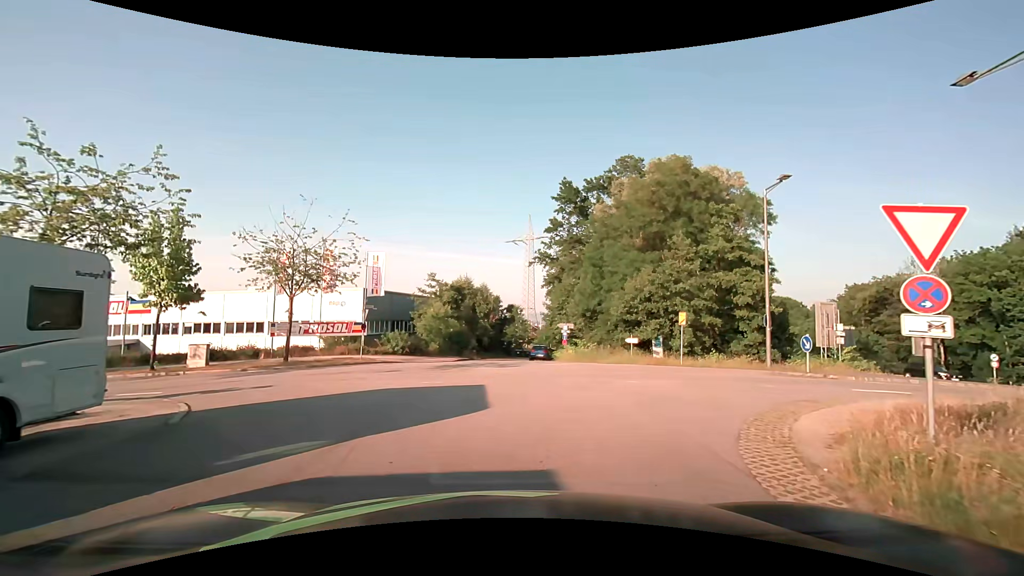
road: residential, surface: asphalt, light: Day
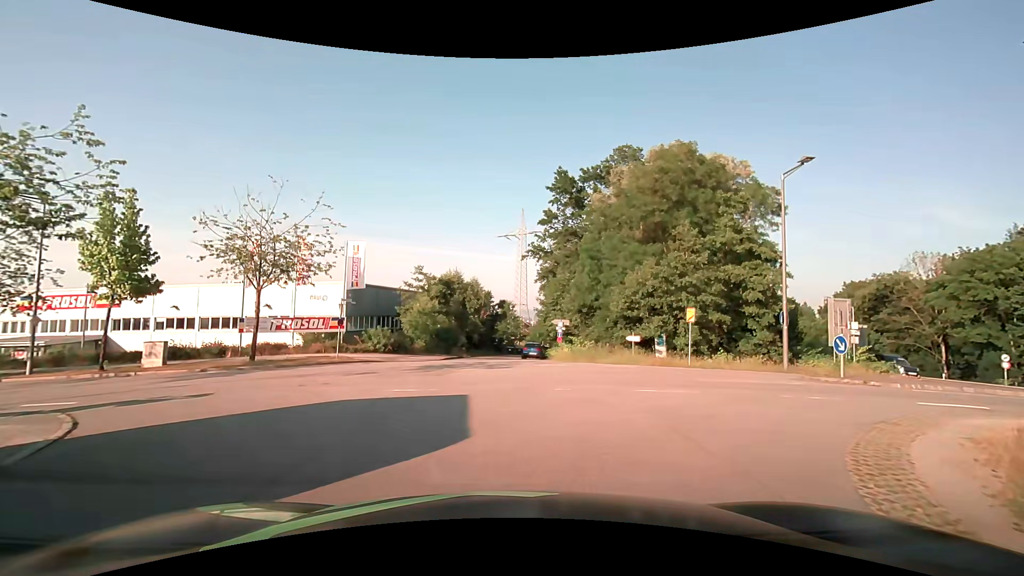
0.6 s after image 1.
(0.0, +2.4) m; +1°
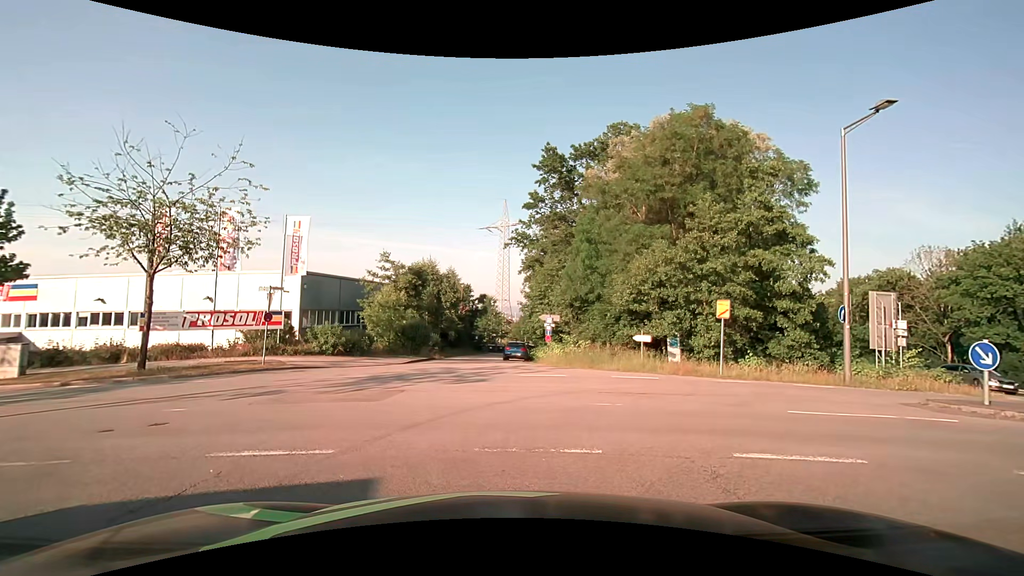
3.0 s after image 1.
(+0.1, +5.5) m; +2°
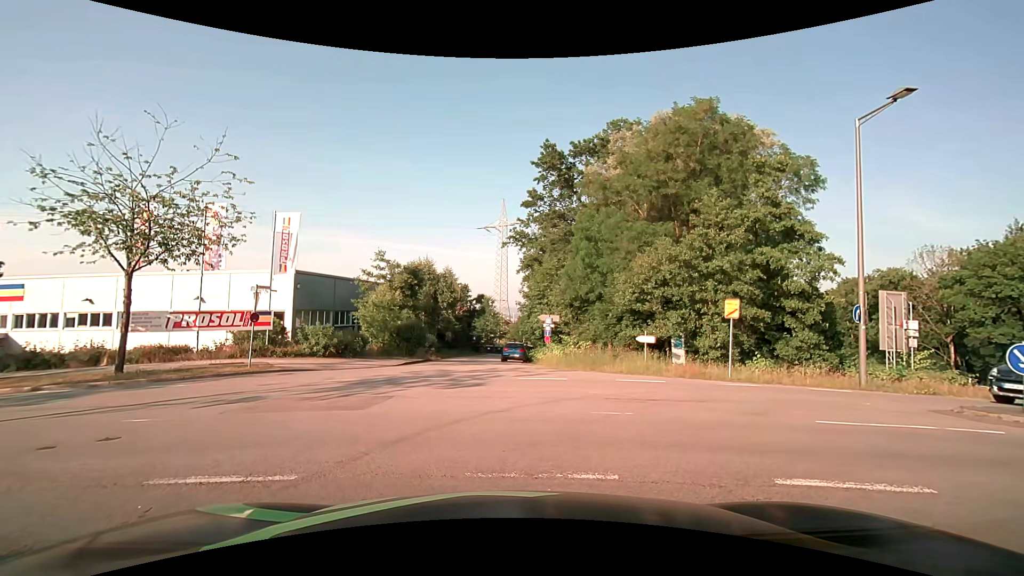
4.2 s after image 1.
(0.0, +0.9) m; 0°
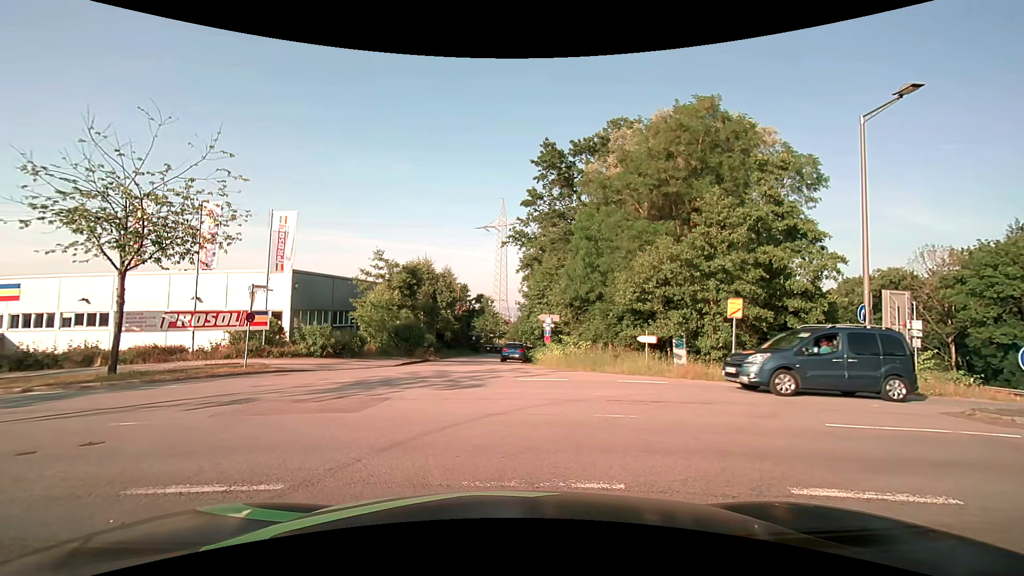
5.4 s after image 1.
(0.0, +0.3) m; 0°
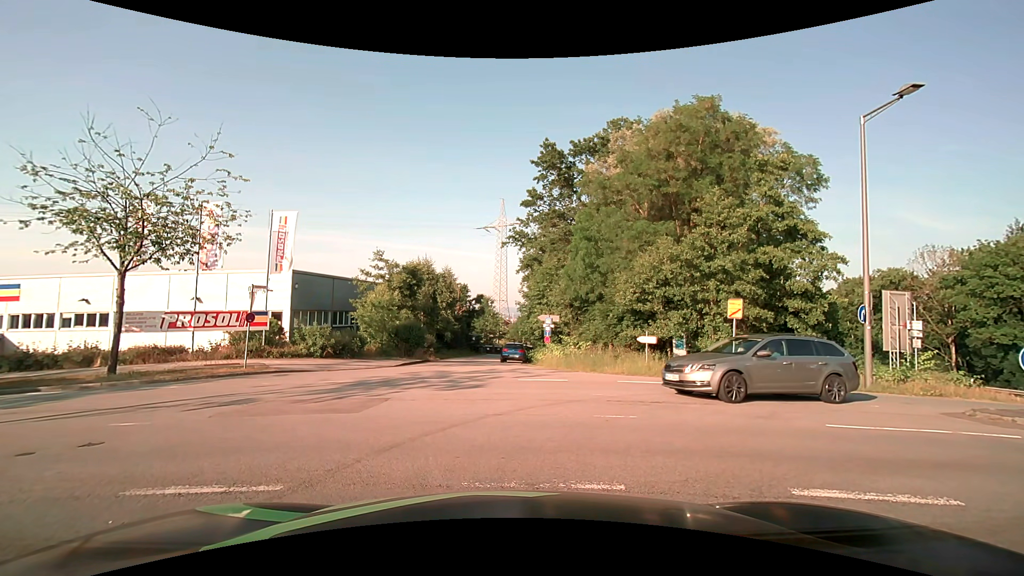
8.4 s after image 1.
(0.0, +0.1) m; 0°
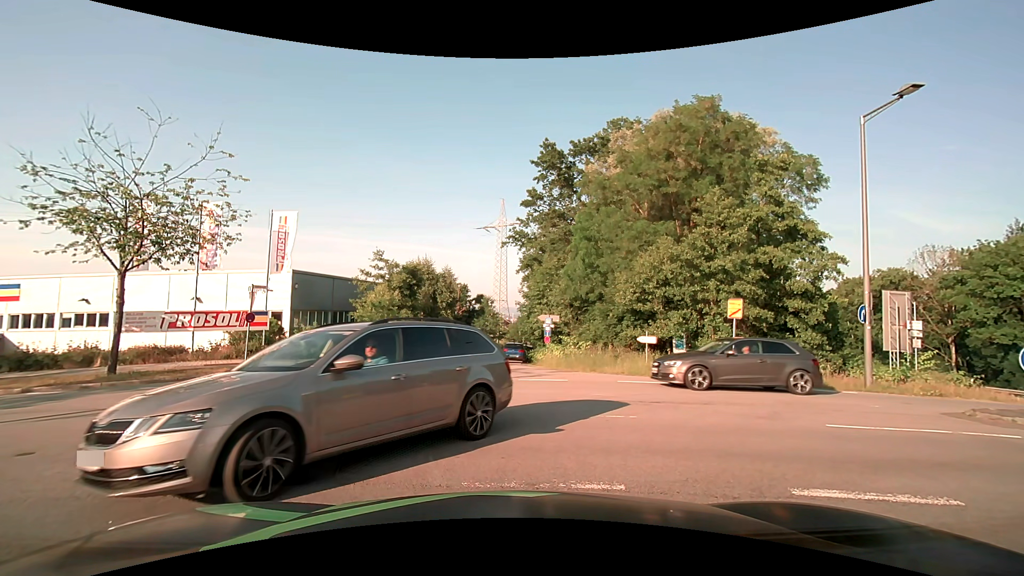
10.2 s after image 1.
(0.0, 0.0) m; 0°
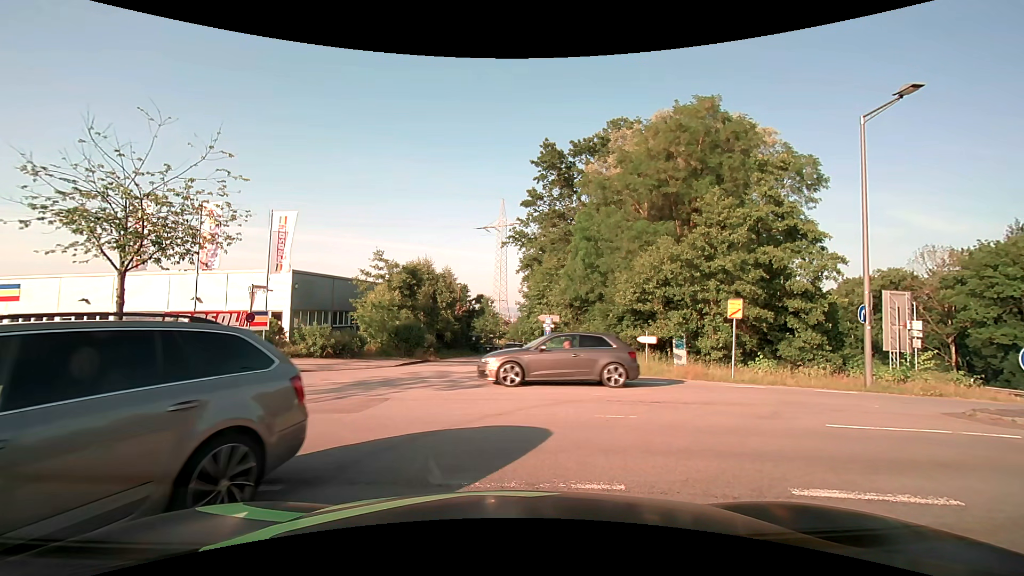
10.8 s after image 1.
(0.0, 0.0) m; 0°
(-2, +10) (-10, +15) (-20, +17) (-30, +18) (-39, +19) (-49, +20) (-59, +22) (-69, +23) (-79, +26) (-89, +28) m
